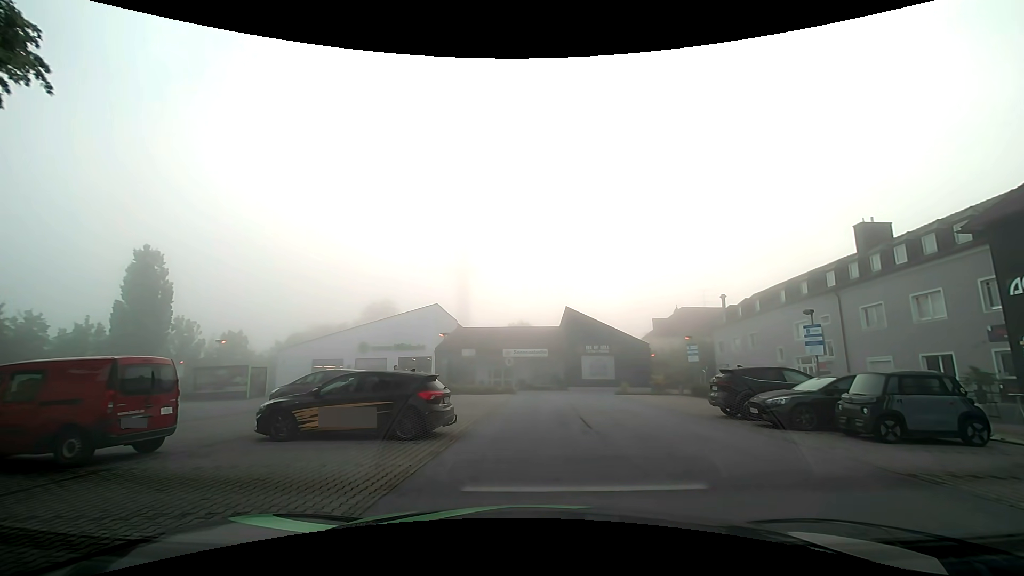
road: service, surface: asphalt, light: Day
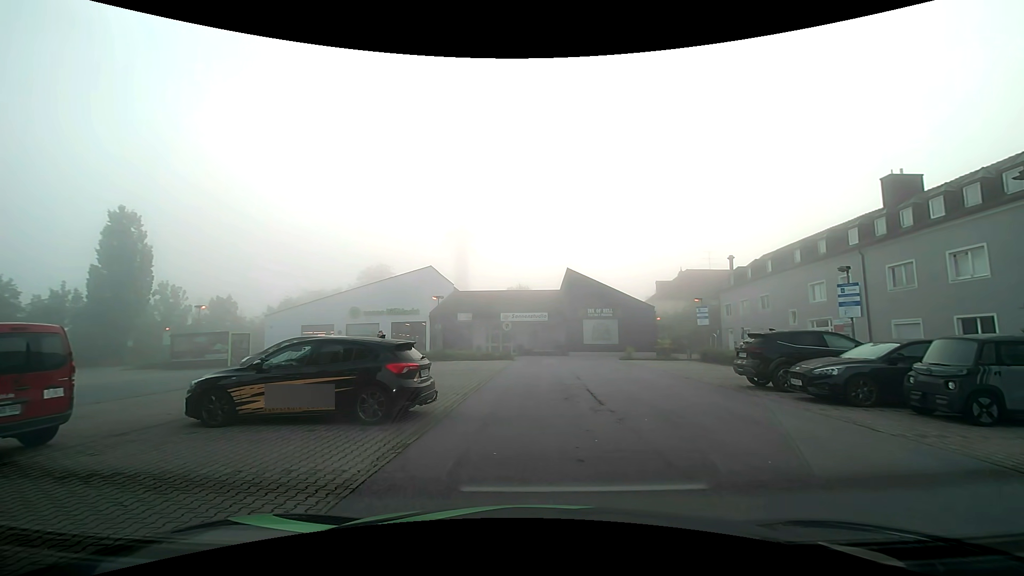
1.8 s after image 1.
(-0.1, +2.2) m; -2°
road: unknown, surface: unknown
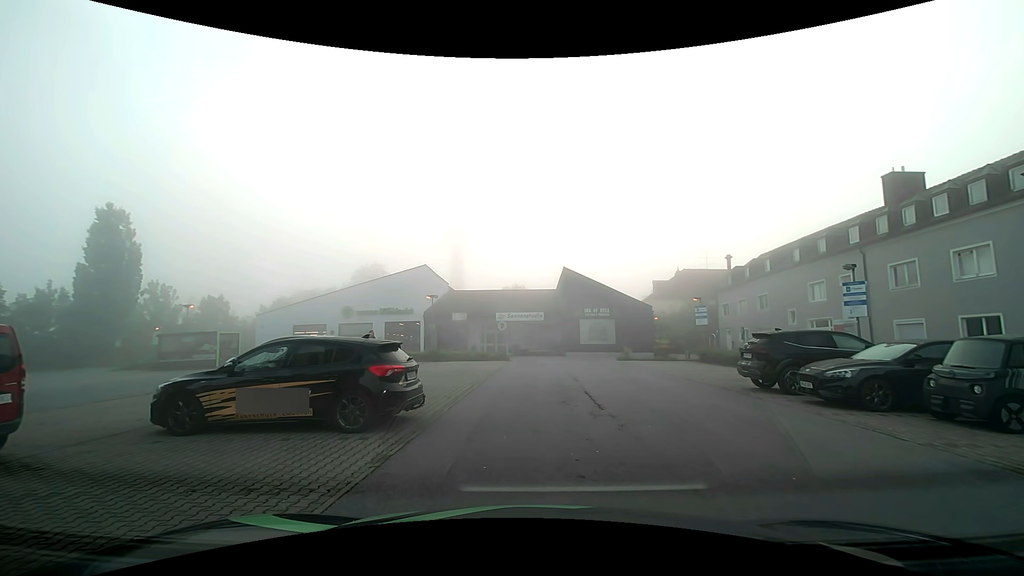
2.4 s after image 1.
(0.0, +0.6) m; 0°
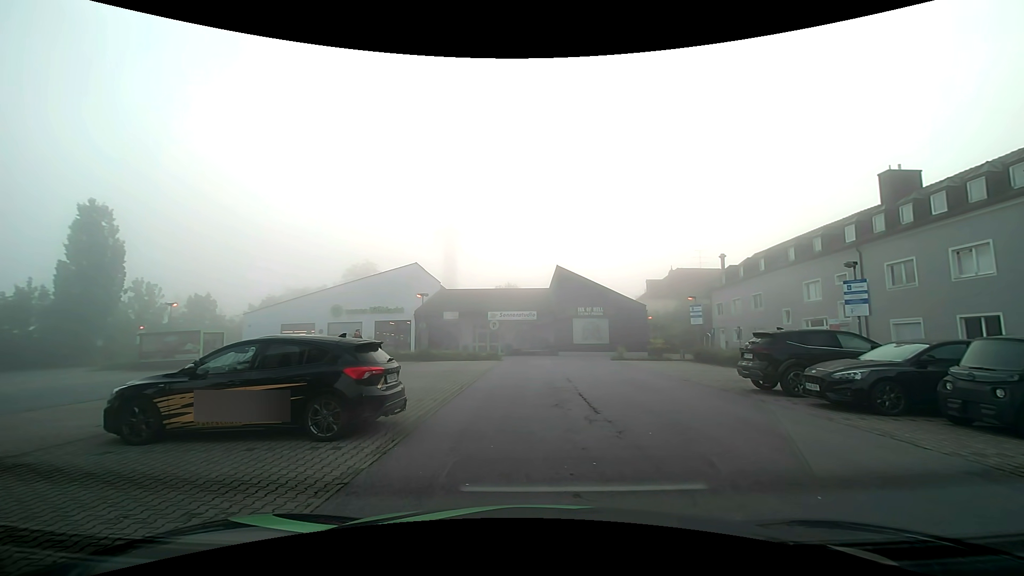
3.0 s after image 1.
(0.0, +0.6) m; 0°
